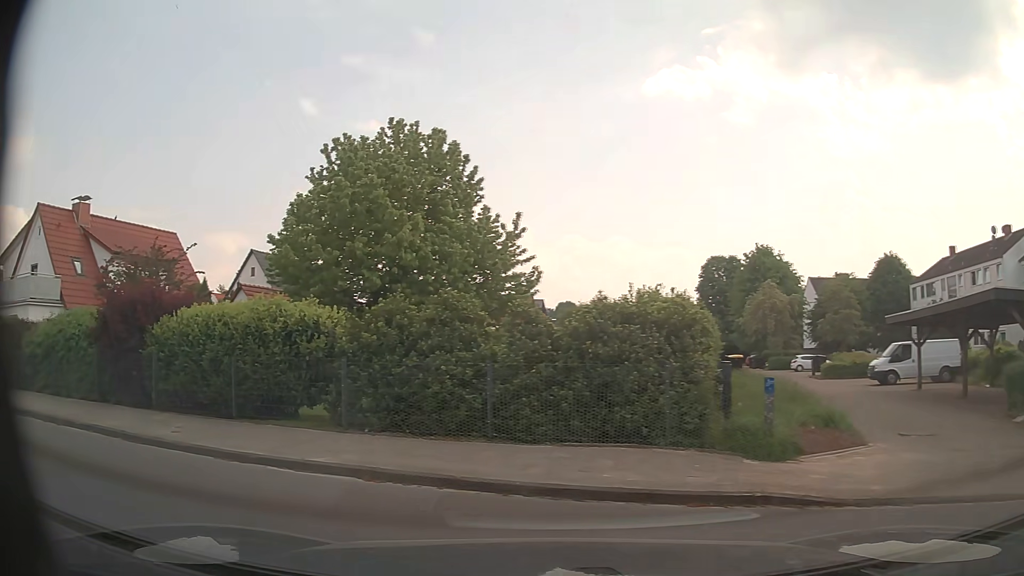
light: Day
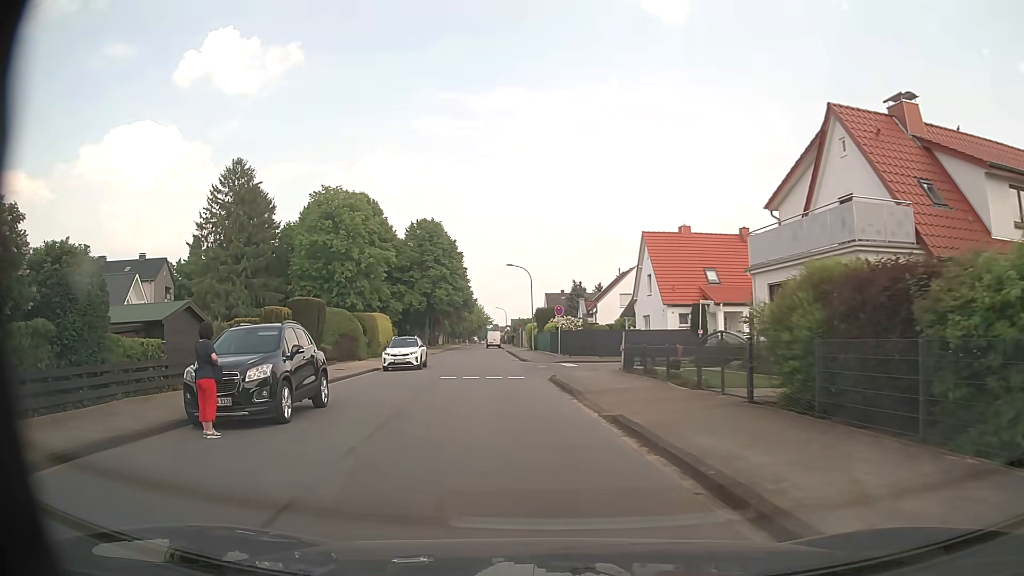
(-9.7, +10.0) m; -68°
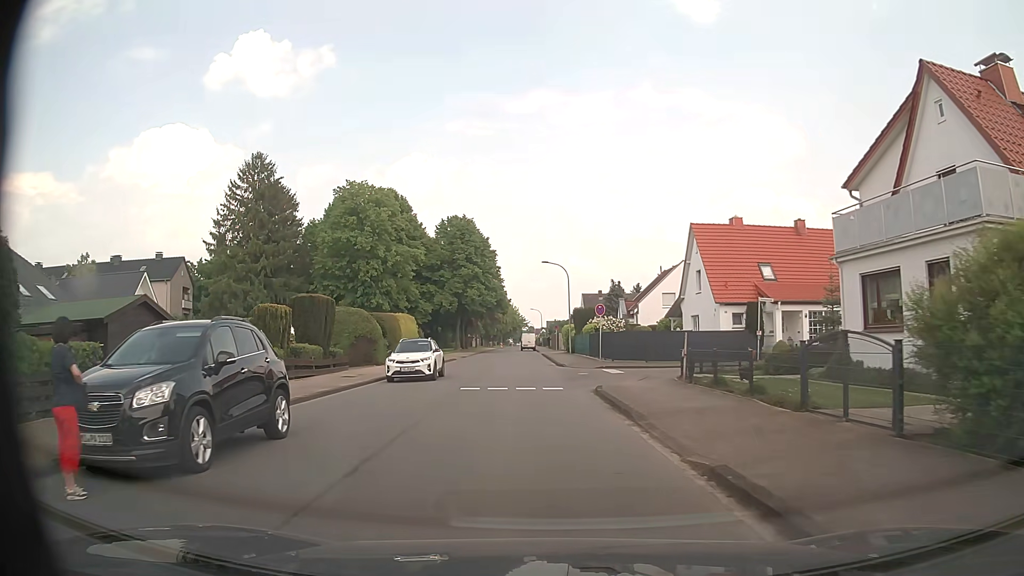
(-0.1, +4.2) m; -3°
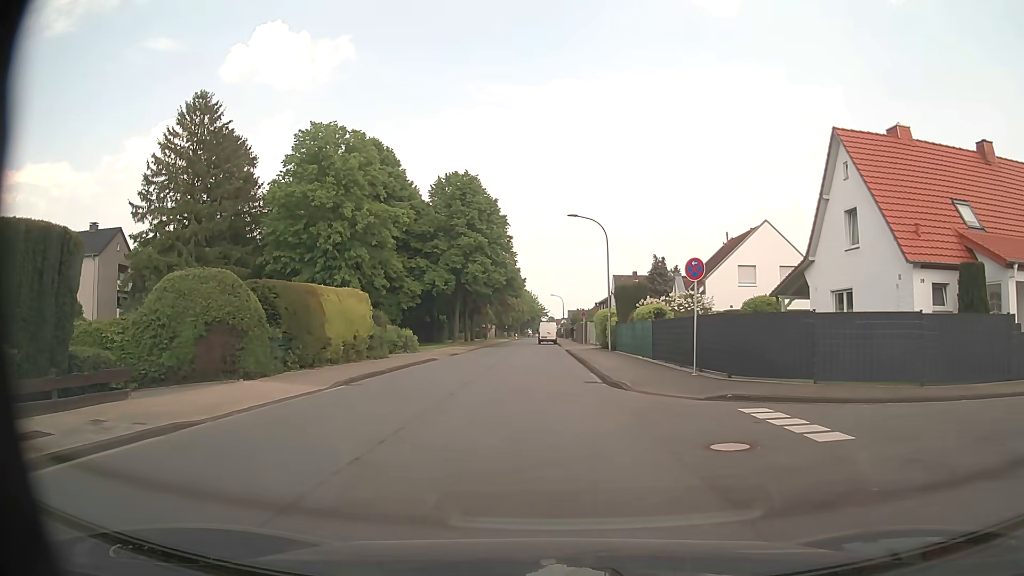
(-0.4, +18.3) m; -1°
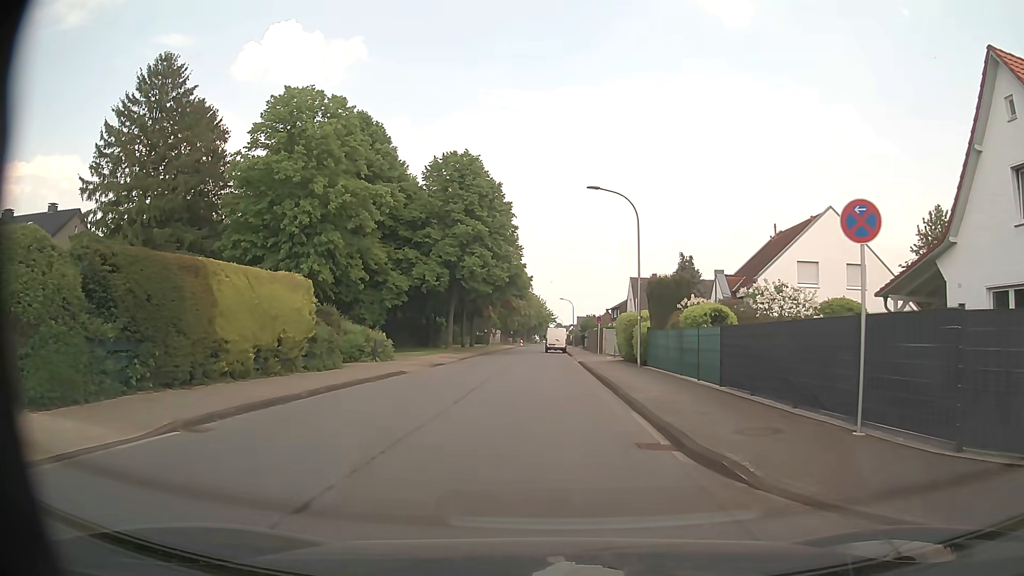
(-0.1, +9.4) m; 0°
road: tertiary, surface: asphalt
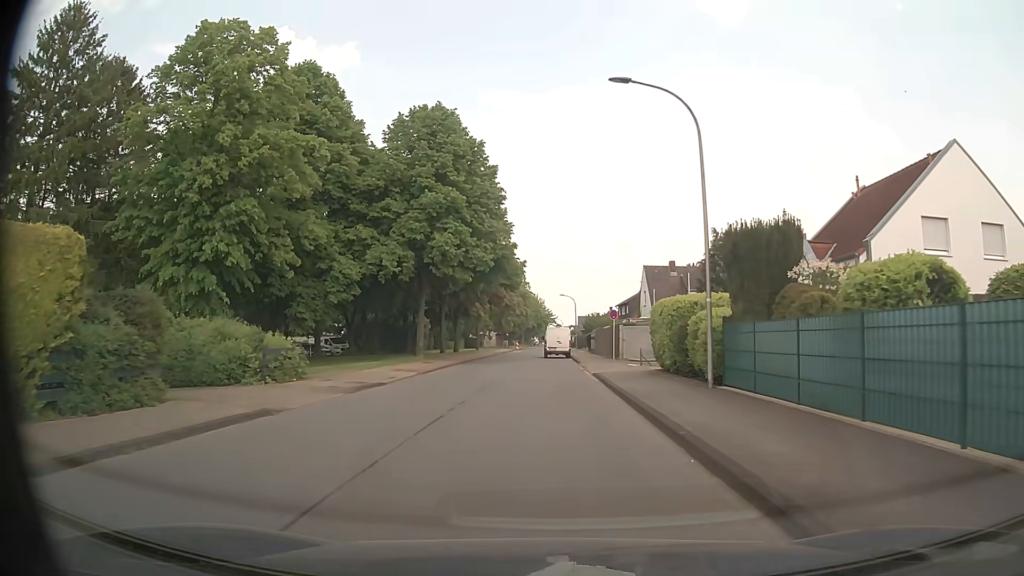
(-0.1, +13.2) m; 0°
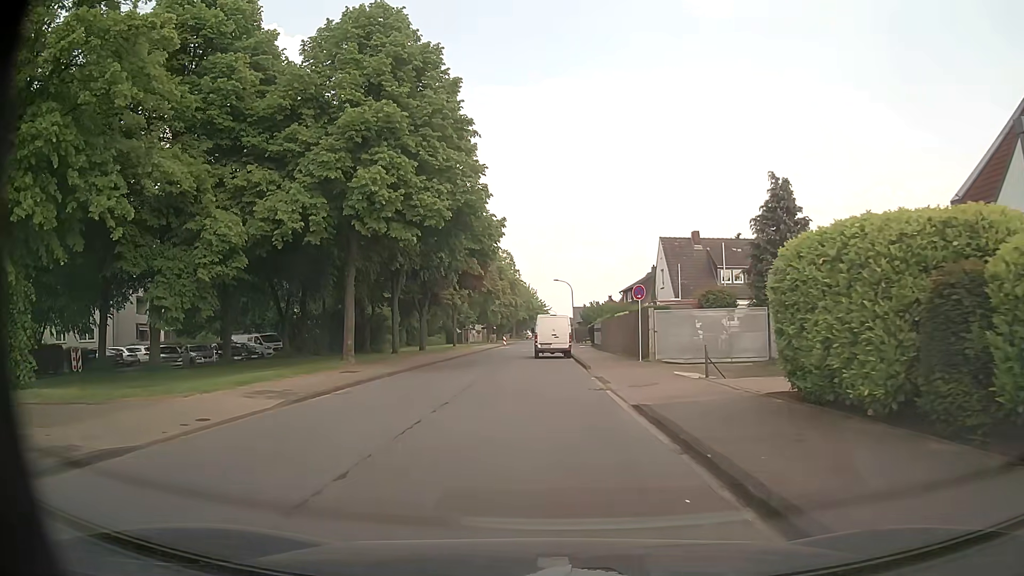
(+0.1, +14.4) m; +1°
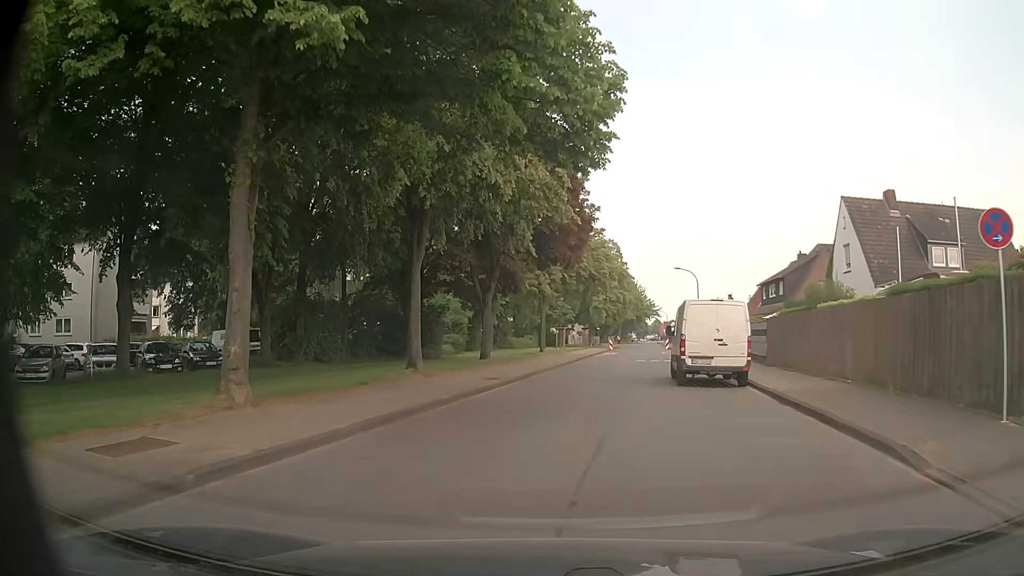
(-1.2, +18.2) m; -9°
